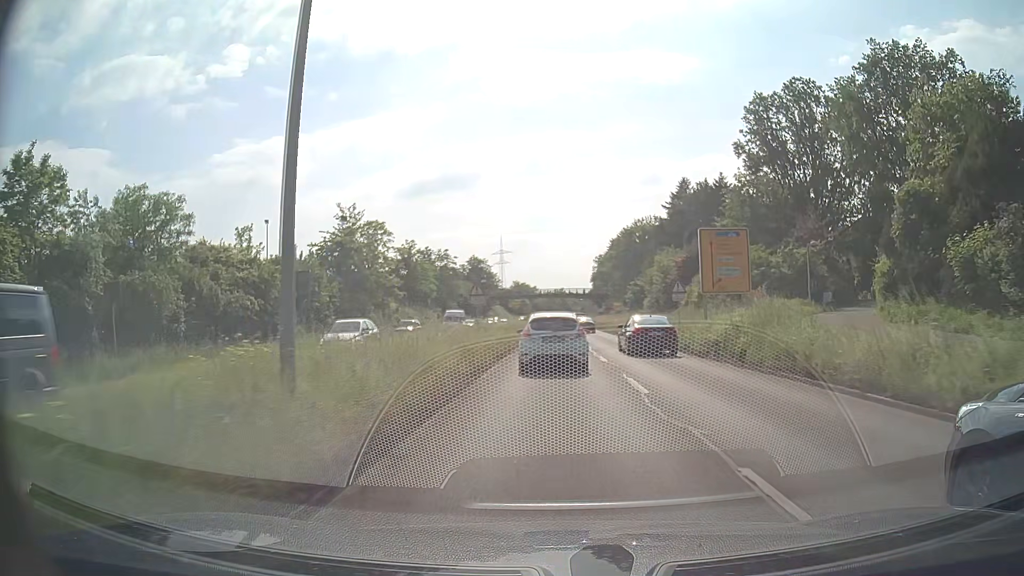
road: trunk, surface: asphalt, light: Day
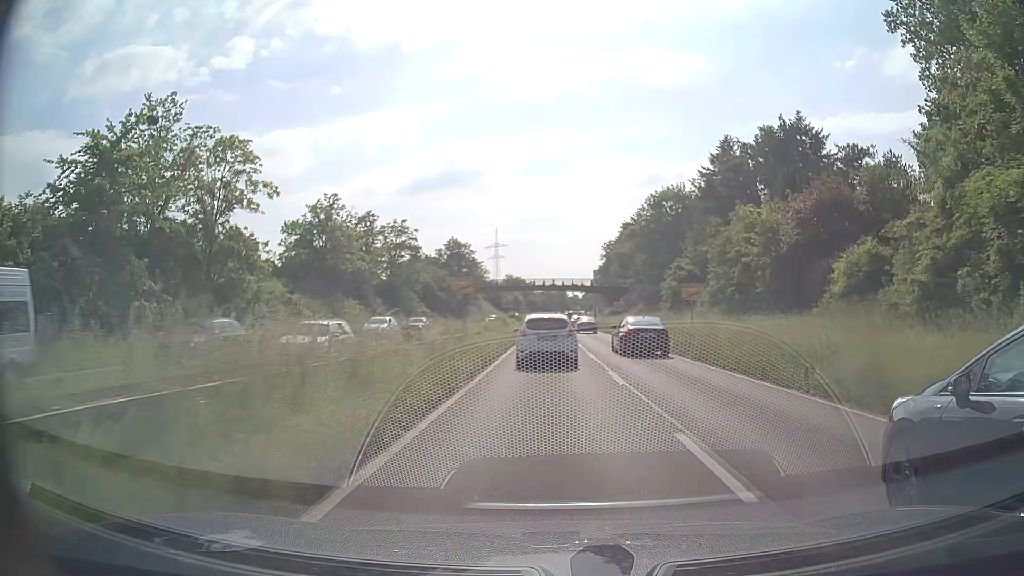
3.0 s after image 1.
(+0.1, +34.2) m; 0°
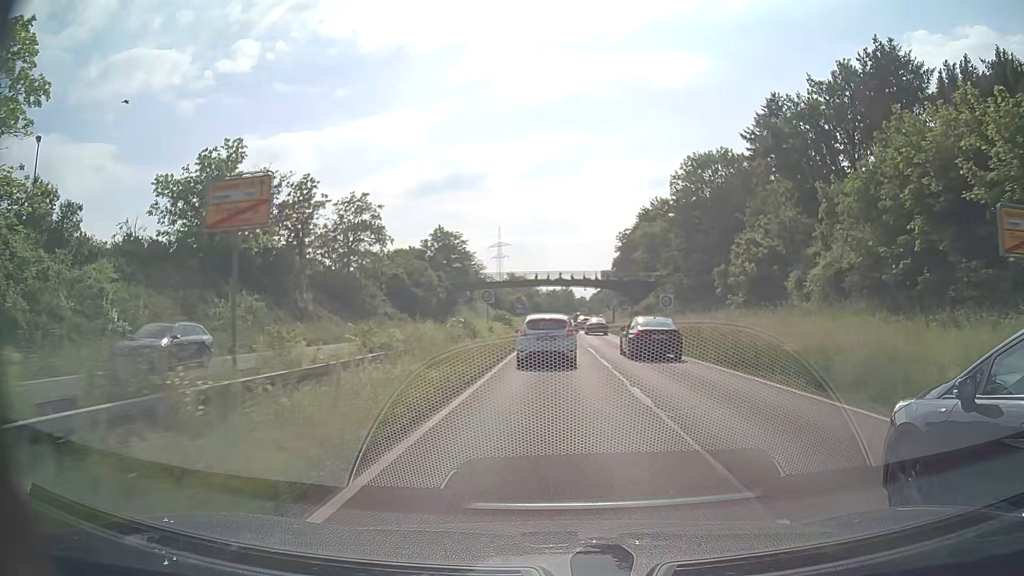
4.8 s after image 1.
(-0.2, +21.5) m; -1°
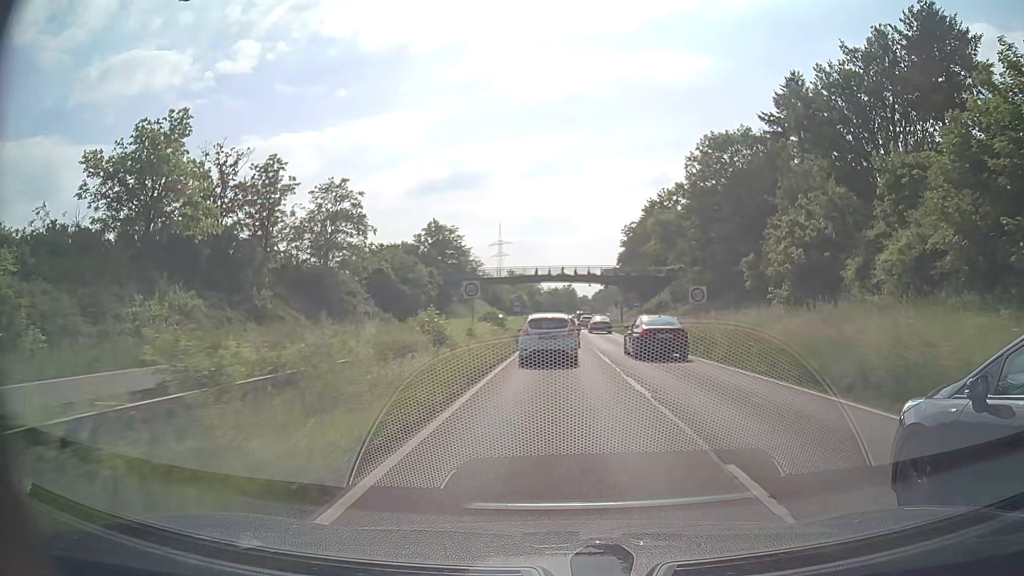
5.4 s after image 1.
(0.0, +7.3) m; 0°
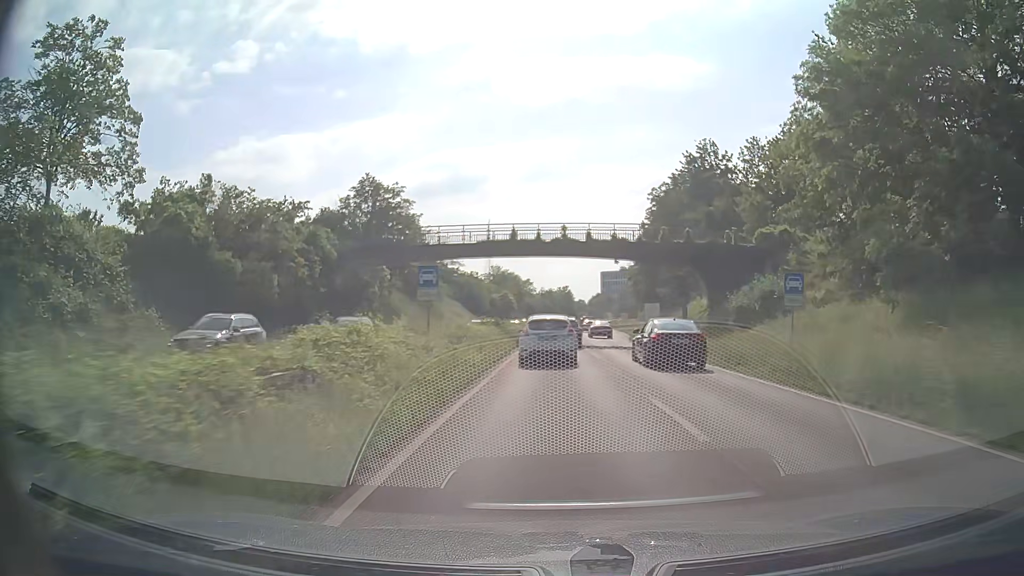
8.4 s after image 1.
(0.0, +37.7) m; +1°
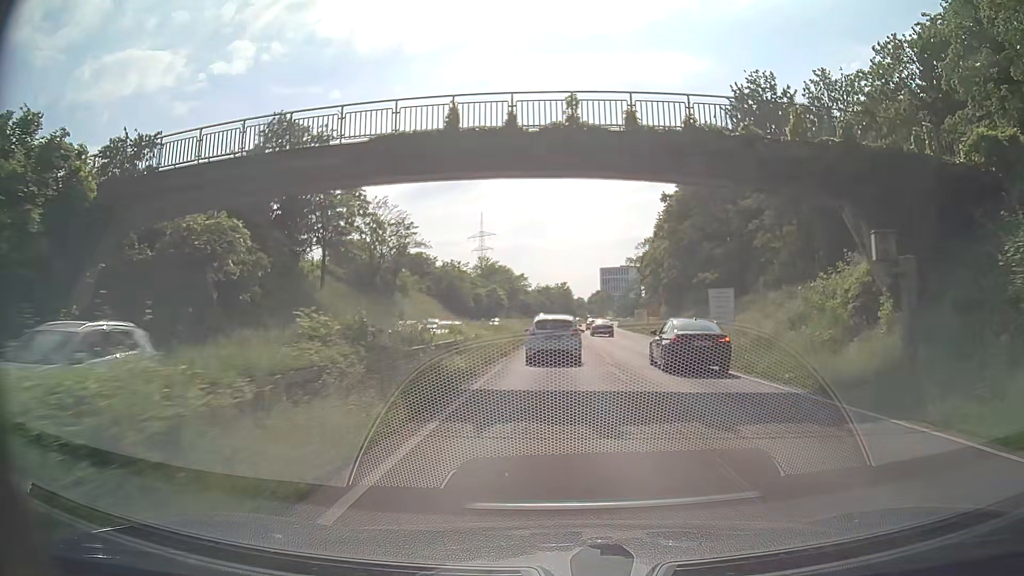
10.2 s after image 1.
(0.0, +23.8) m; 0°
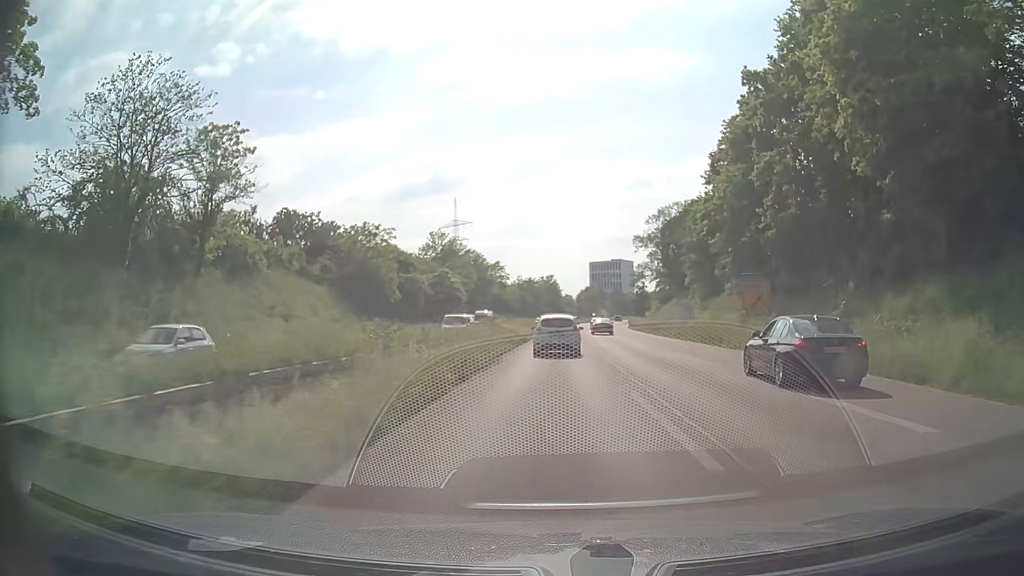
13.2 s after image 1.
(+0.5, +43.9) m; +1°
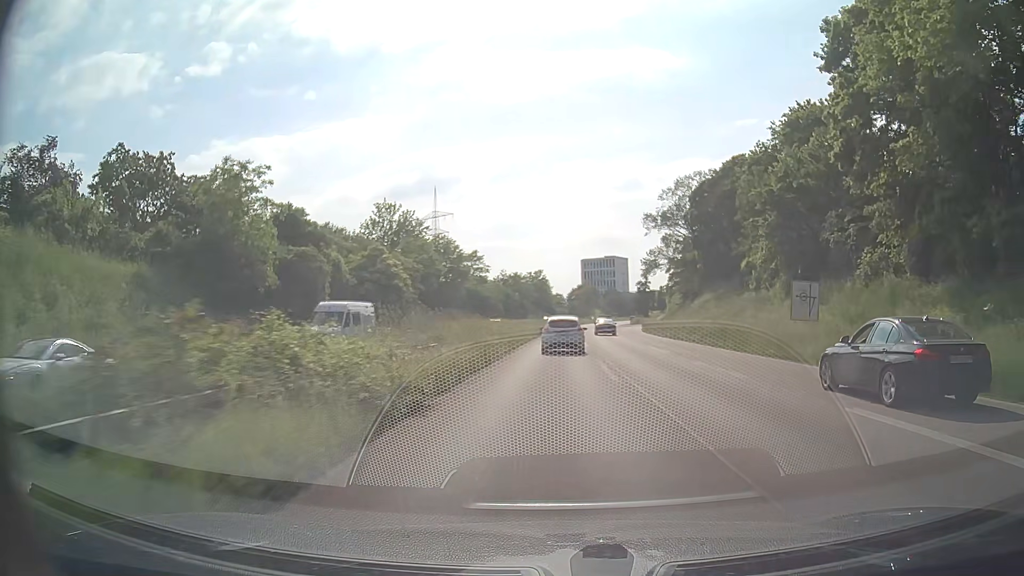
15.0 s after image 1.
(+0.2, +27.6) m; +1°
(0, +10) (0, +20) (0, +30) (+1, +40) (+1, +50) (+1, +60) (+2, +70) (+2, +80) (+3, +90) (+4, +100) m
